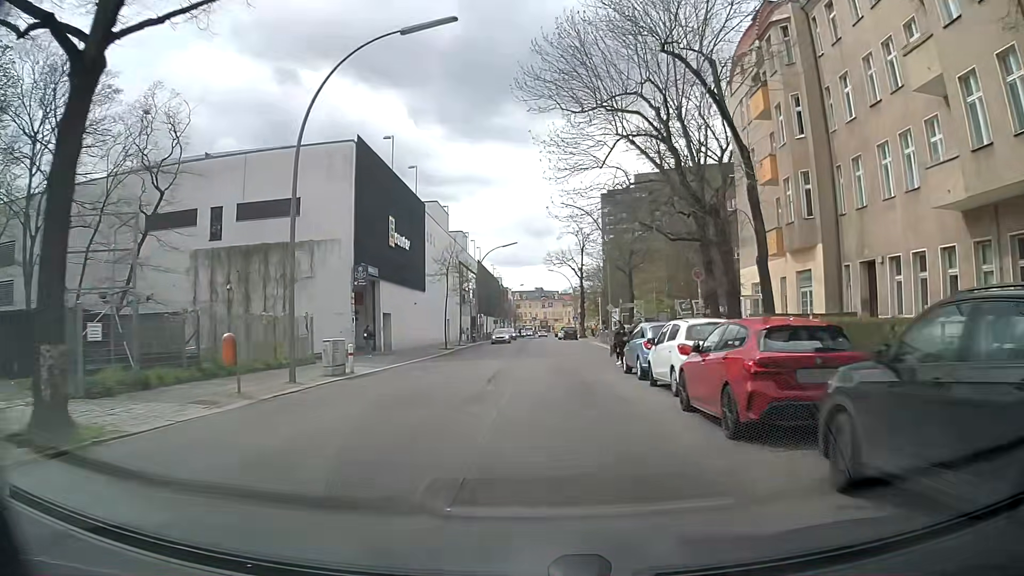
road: tertiary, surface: asphalt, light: Day
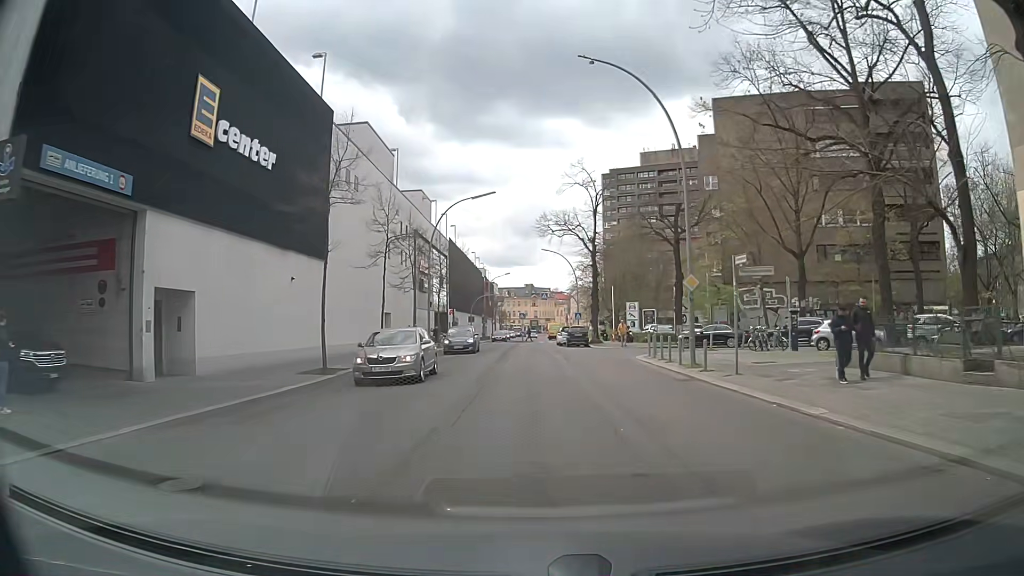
(-0.2, +27.0) m; 0°
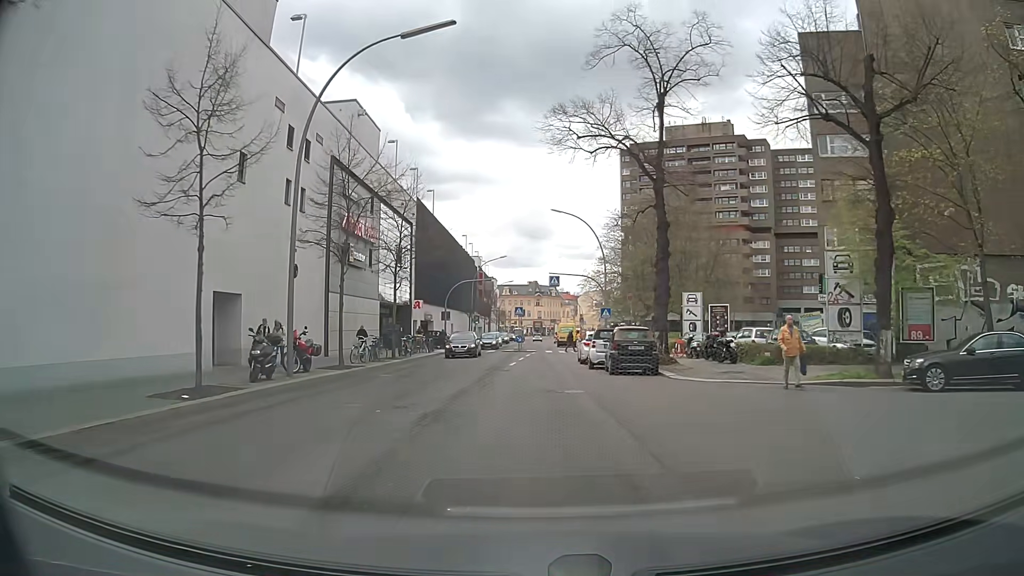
(0.0, +26.4) m; -1°
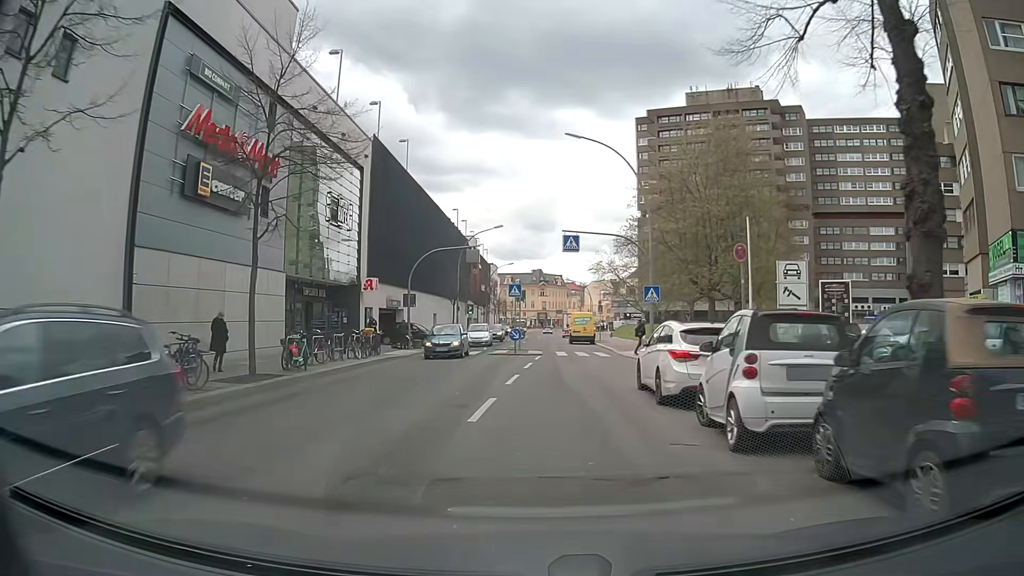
(+0.1, +17.8) m; 0°
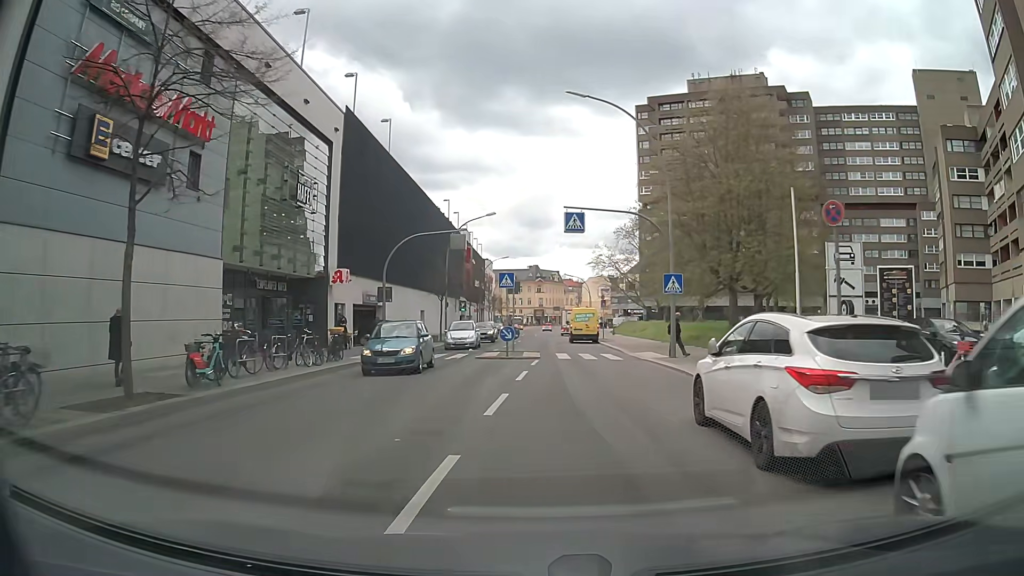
(0.0, +5.5) m; +1°
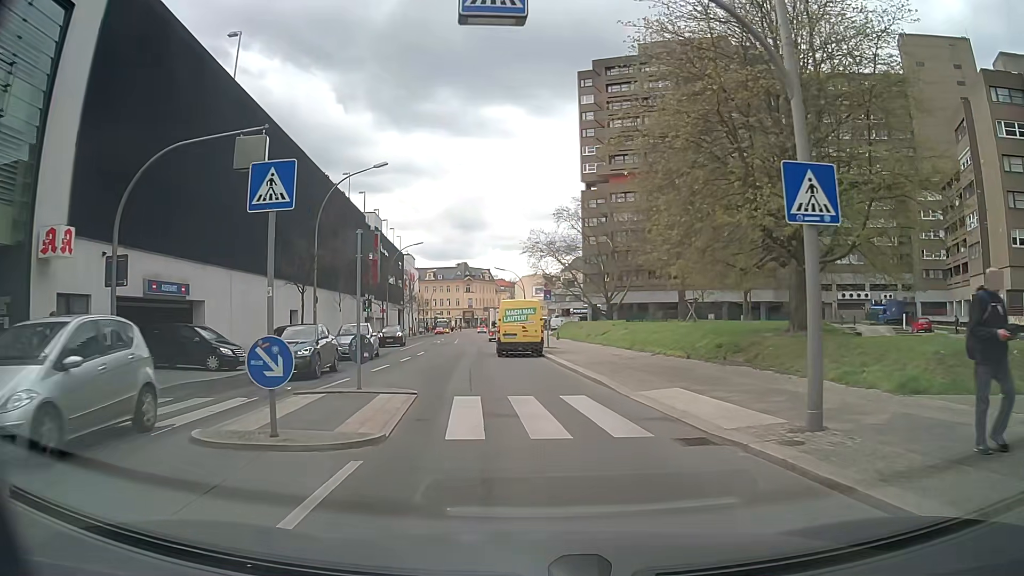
(+0.8, +17.8) m; +5°
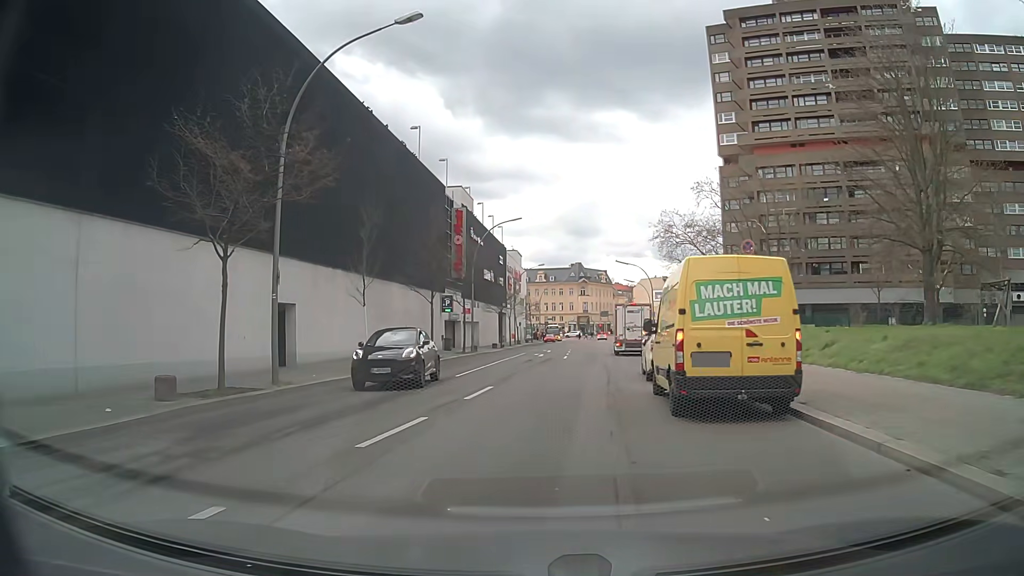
(-1.7, +19.7) m; -9°
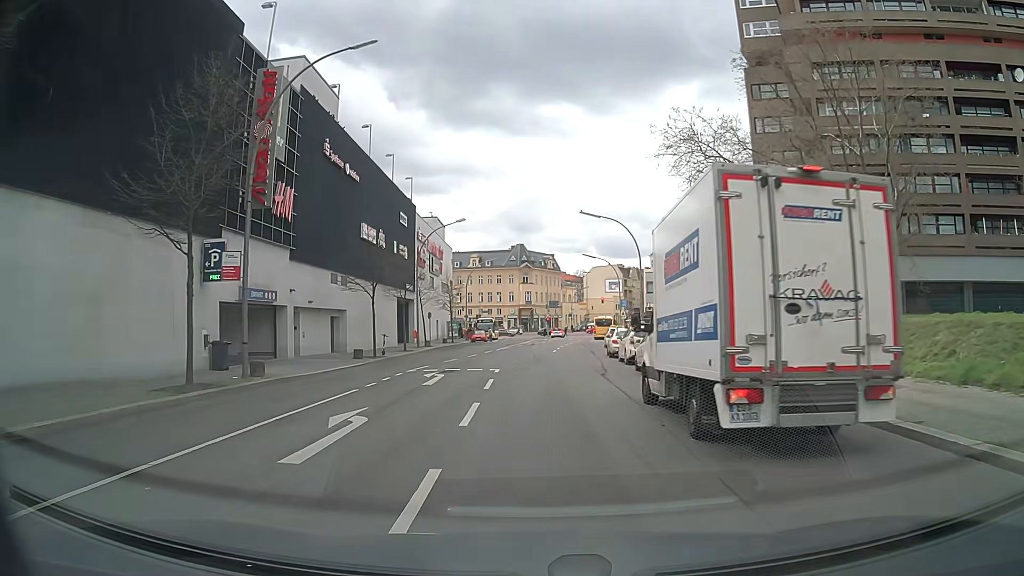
(+1.9, +32.5) m; +4°
(0, +10) (0, +20) (0, +30) (+1, +40) (+1, +50) (+1, +60) (+2, +70) (+3, +80) (+5, +90) (+6, +100) m
